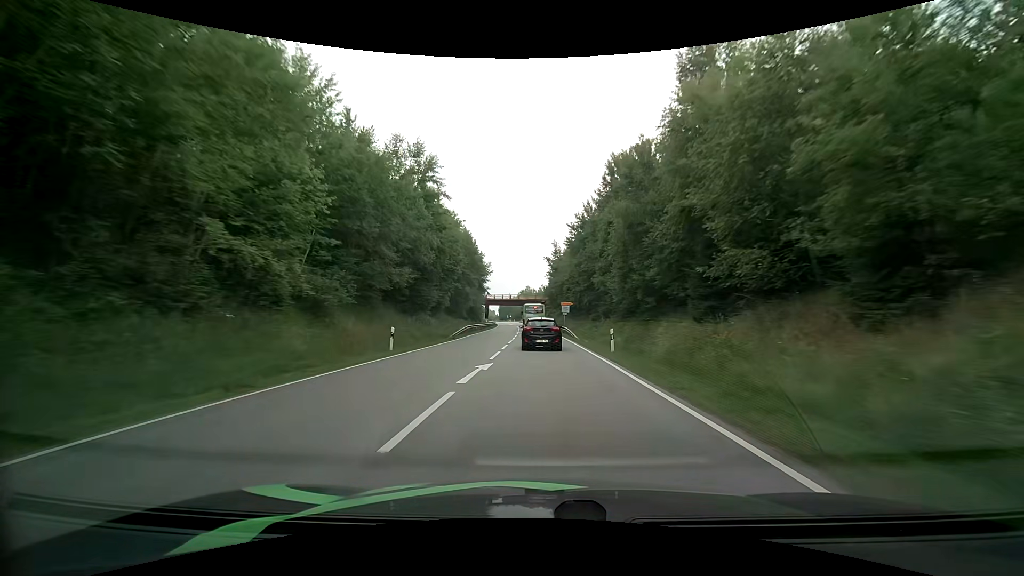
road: primary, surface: asphalt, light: Day
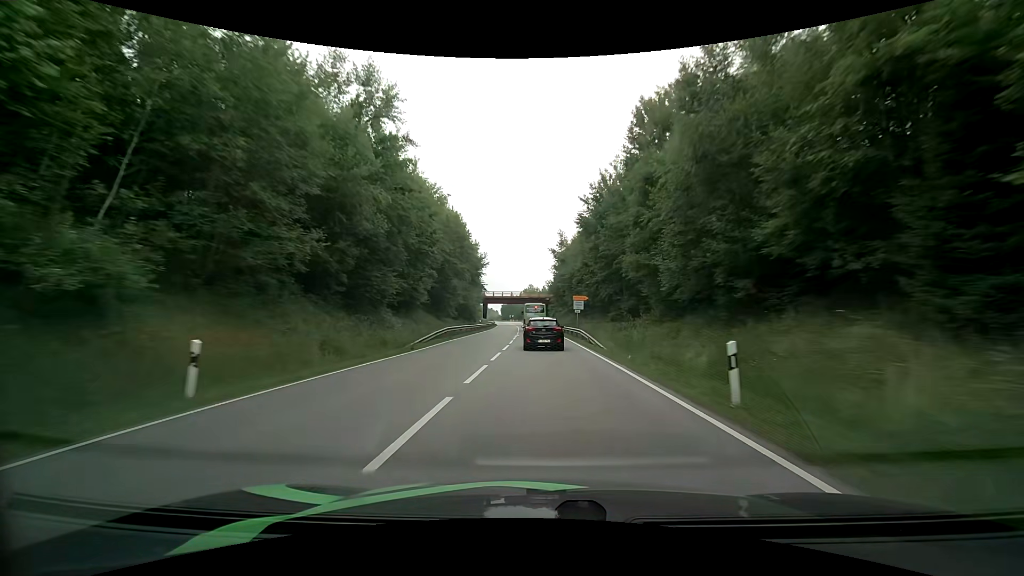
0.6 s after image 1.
(-0.1, +12.6) m; 0°
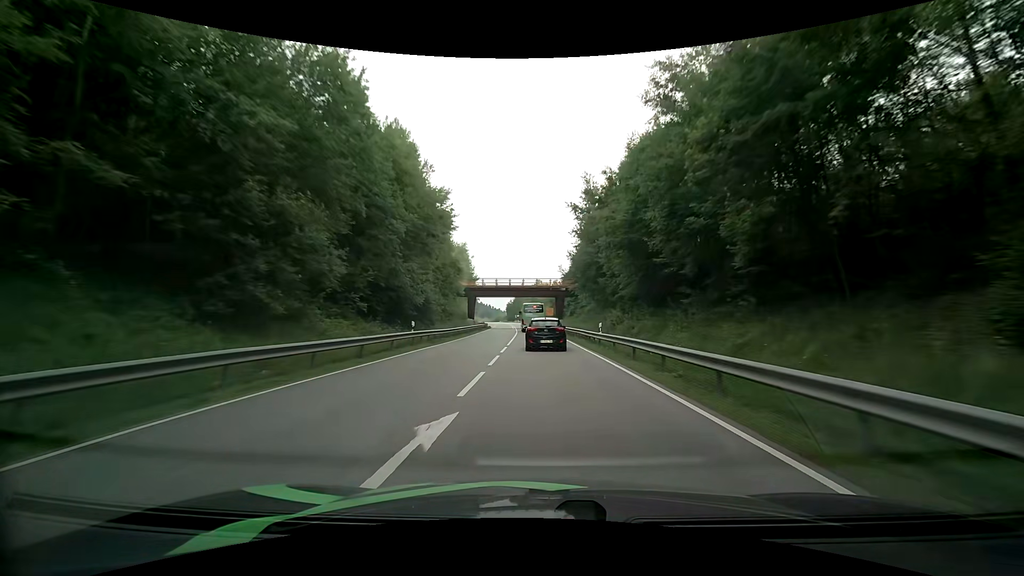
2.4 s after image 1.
(-0.4, +37.6) m; -1°
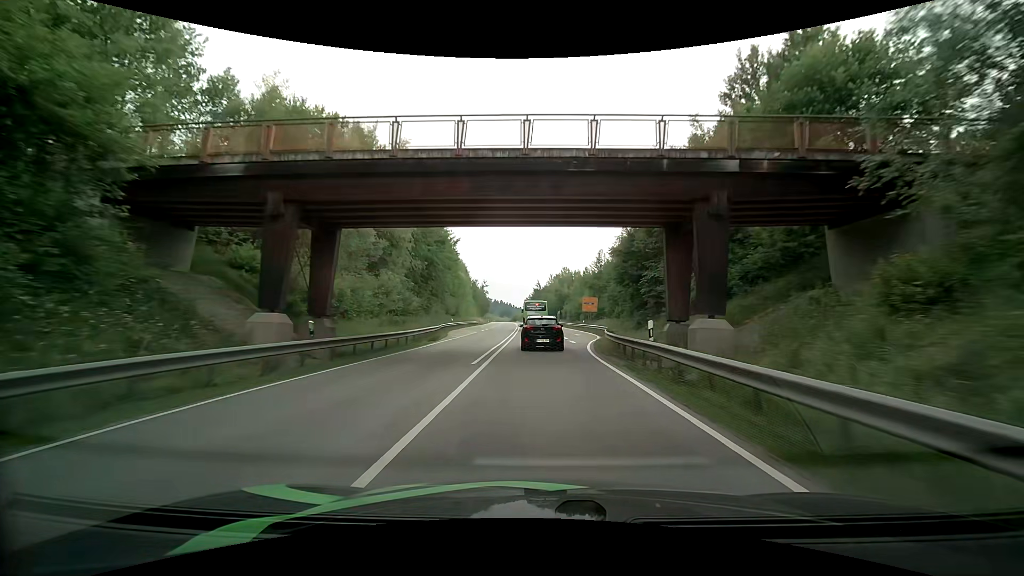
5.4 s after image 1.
(-1.2, +62.3) m; -3°
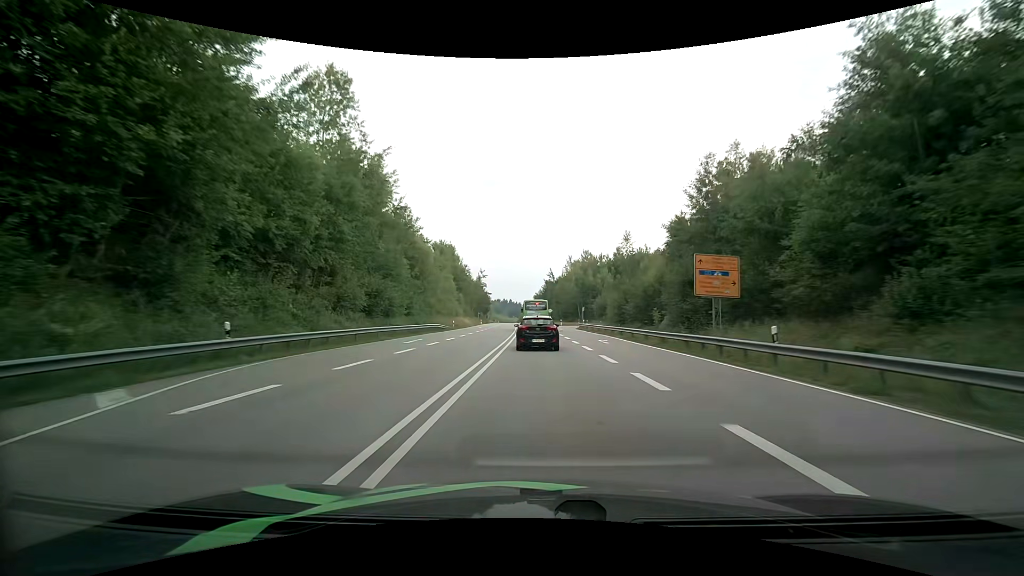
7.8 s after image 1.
(-0.6, +48.6) m; -1°
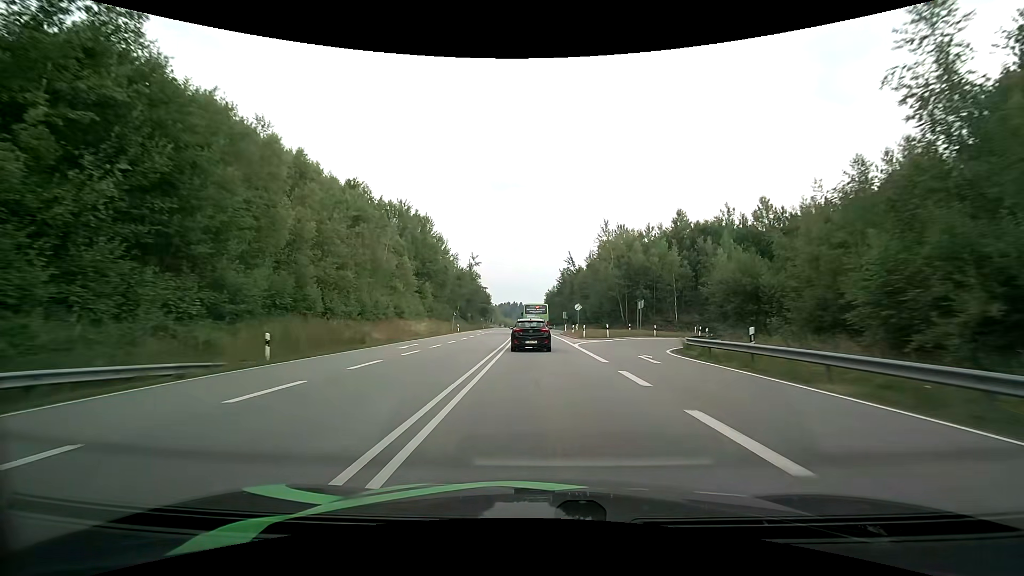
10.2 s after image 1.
(-0.5, +46.8) m; -1°
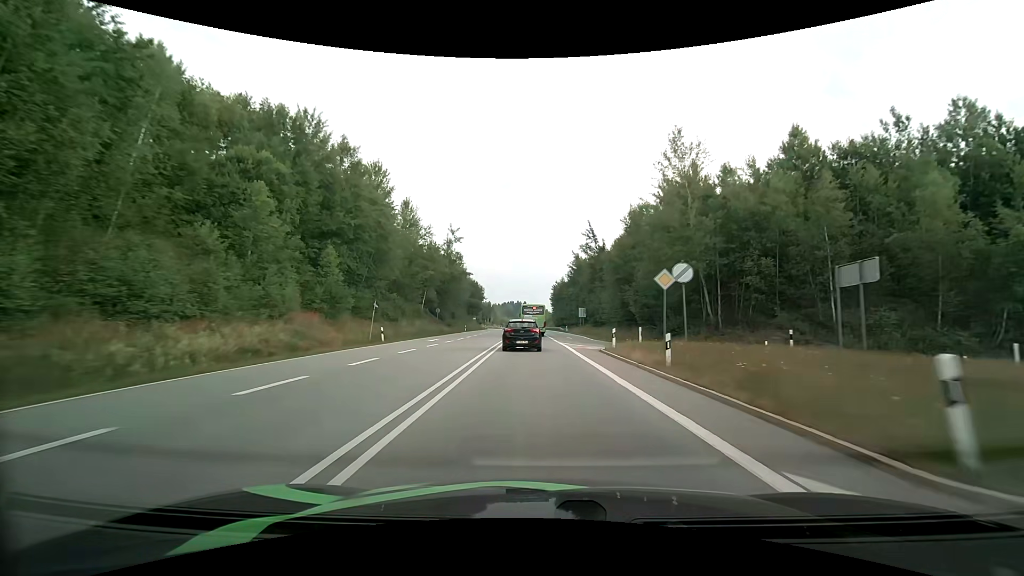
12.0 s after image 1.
(-0.1, +35.4) m; 0°
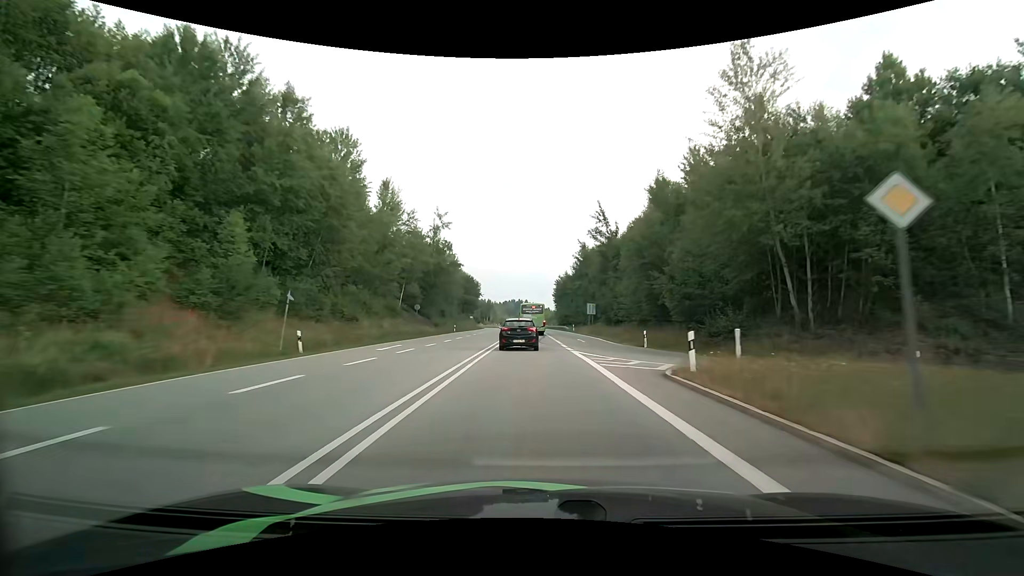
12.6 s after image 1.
(0.0, +12.0) m; 0°
(0, +10) (0, +20) (0, +30) (0, +40) (0, +50) (-1, +60) (-1, +70) (-1, +80) (-1, +90) (-2, +100) m
